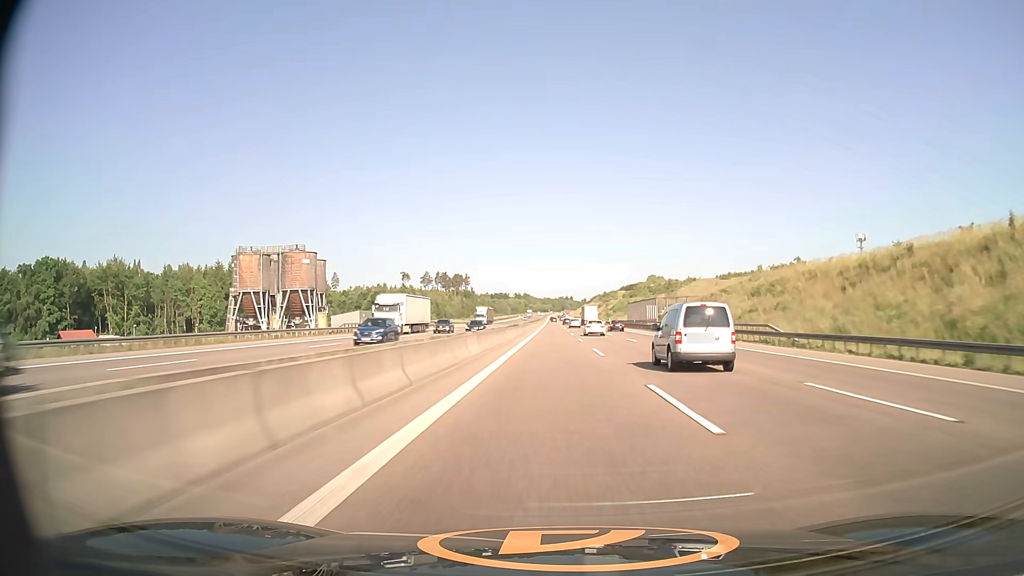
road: motorway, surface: asphalt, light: Day
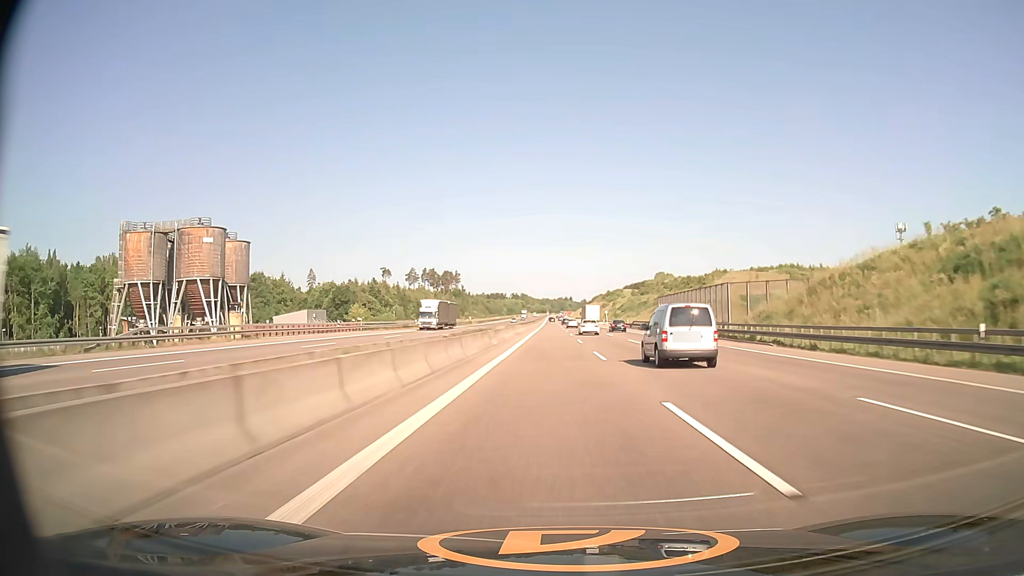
(0.0, +38.8) m; 0°
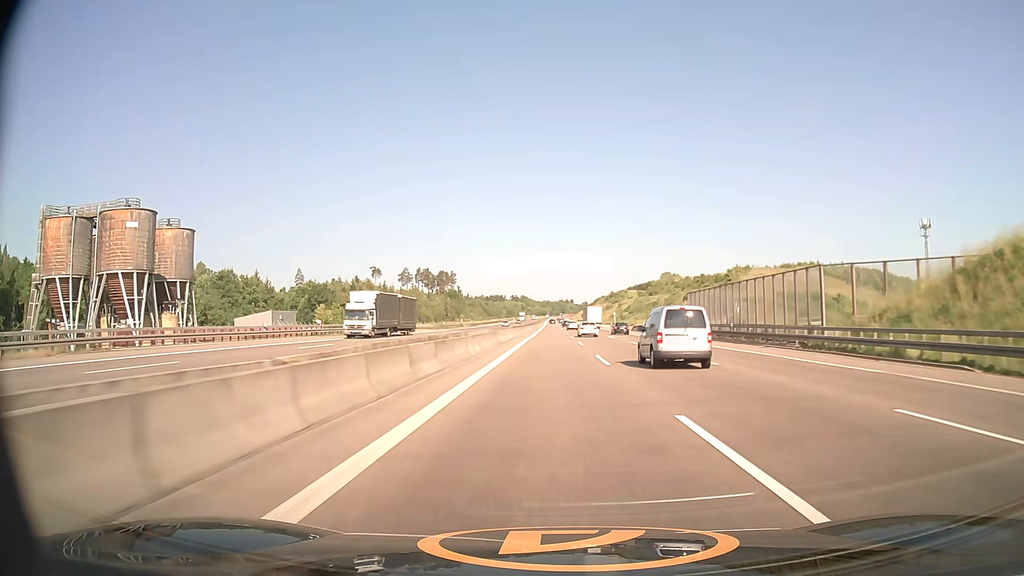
(0.0, +19.4) m; 0°
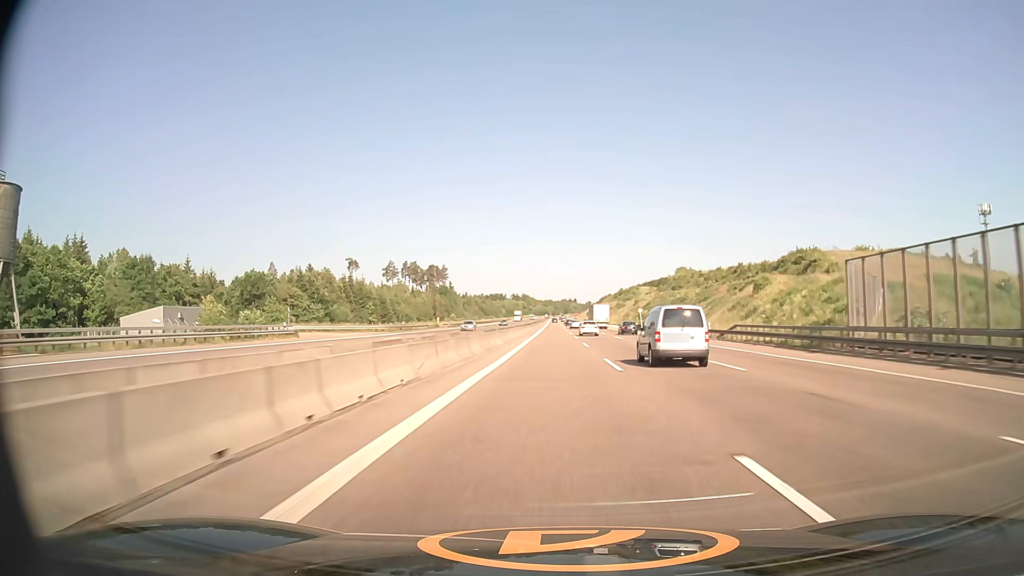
(-0.1, +38.9) m; 0°
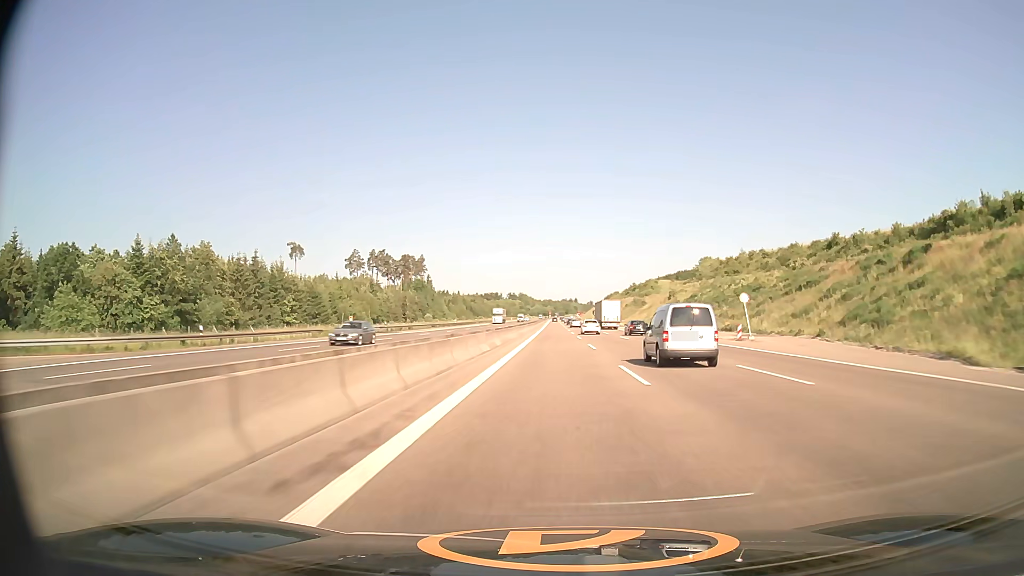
(0.0, +58.0) m; 0°
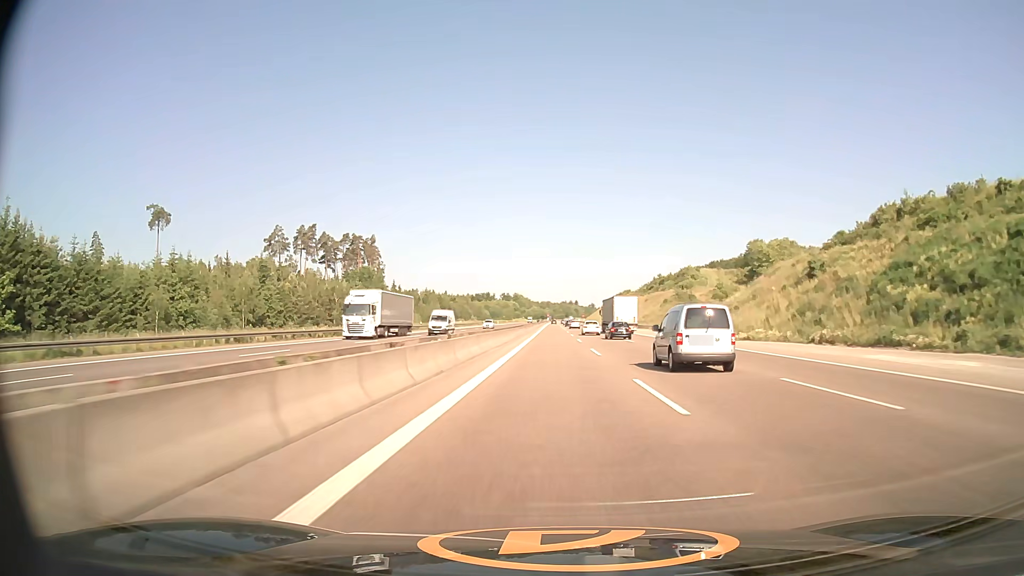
(+0.1, +76.0) m; 0°
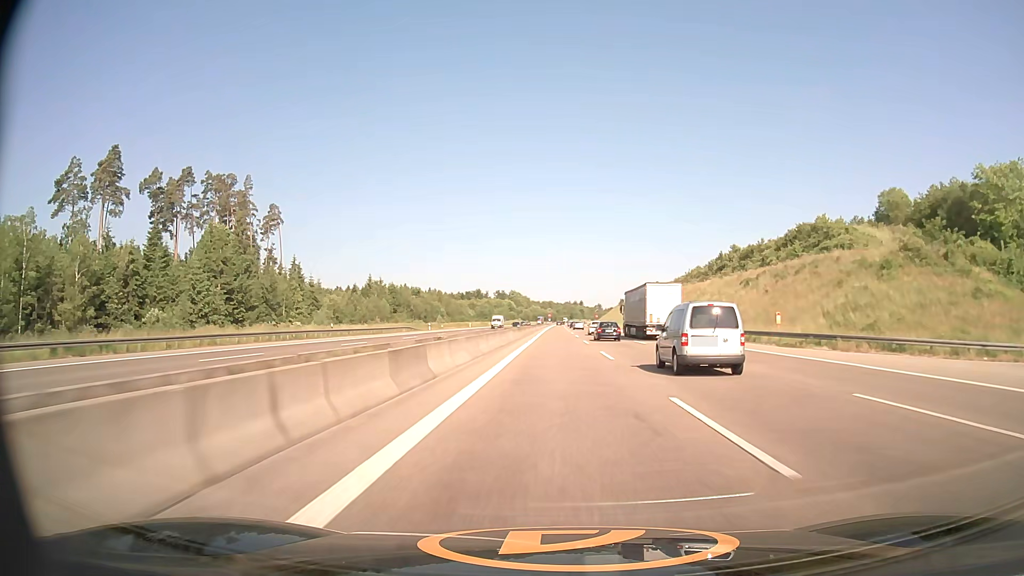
(0.0, +93.2) m; 0°
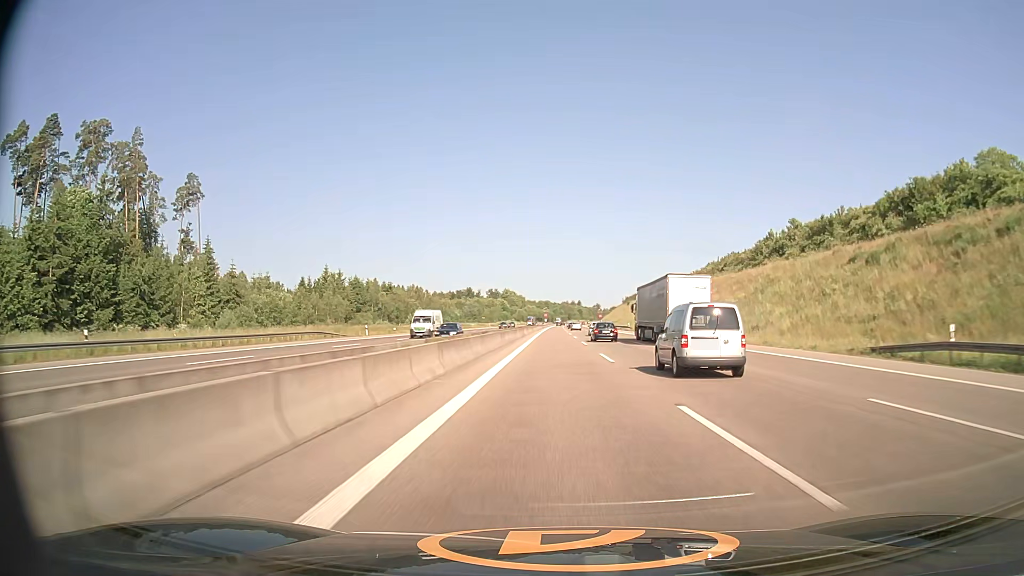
(+0.1, +36.7) m; 0°
(0, +10) (0, +20) (0, +30) (0, +40) (0, +50) (0, +60) (0, +70) (0, +80) (0, +90) (0, +100) m
